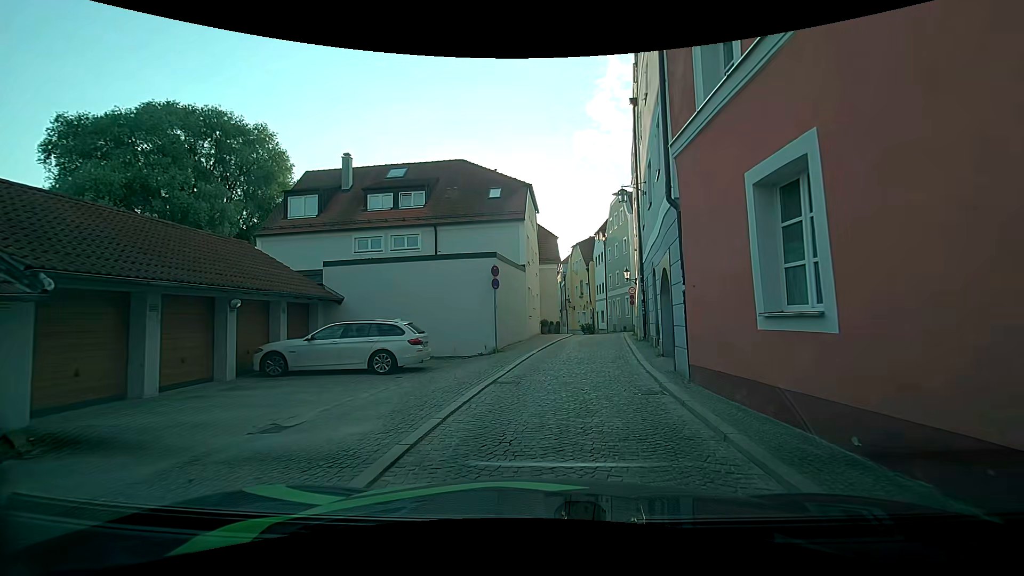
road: residential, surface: sett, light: Day
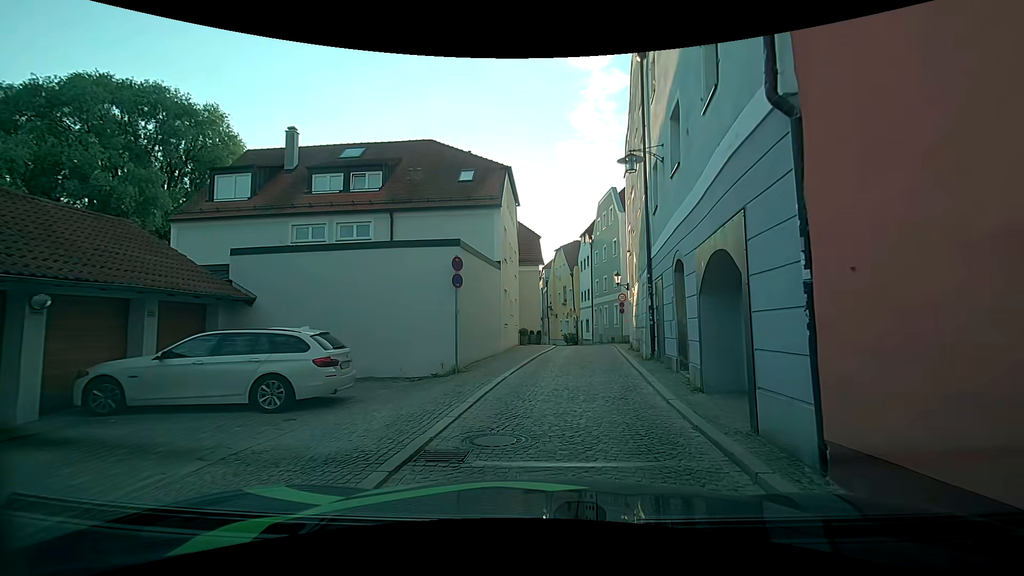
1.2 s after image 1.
(0.0, +4.5) m; +1°
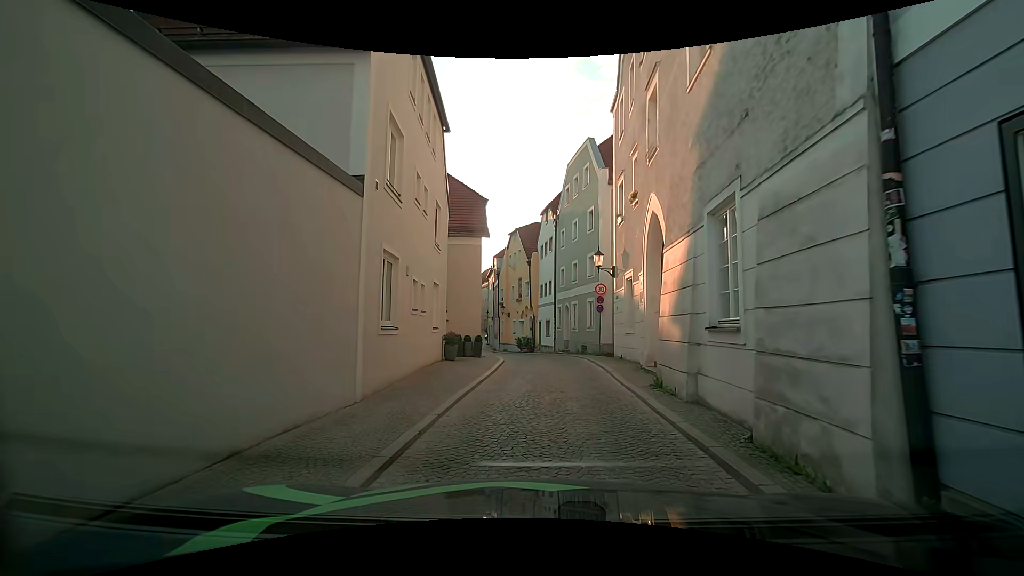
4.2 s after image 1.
(+0.6, +11.6) m; +5°
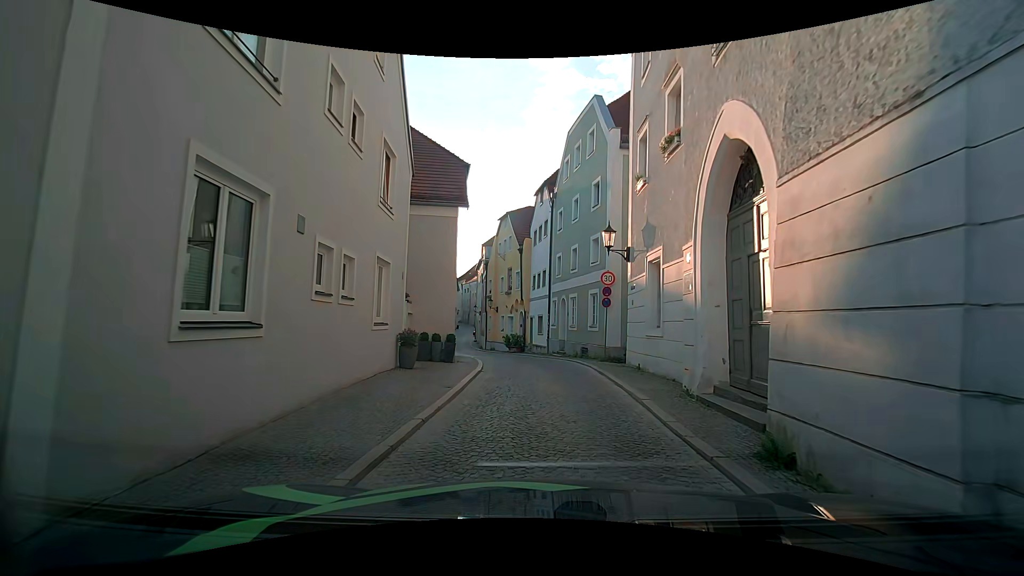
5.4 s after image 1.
(+0.2, +5.1) m; +2°
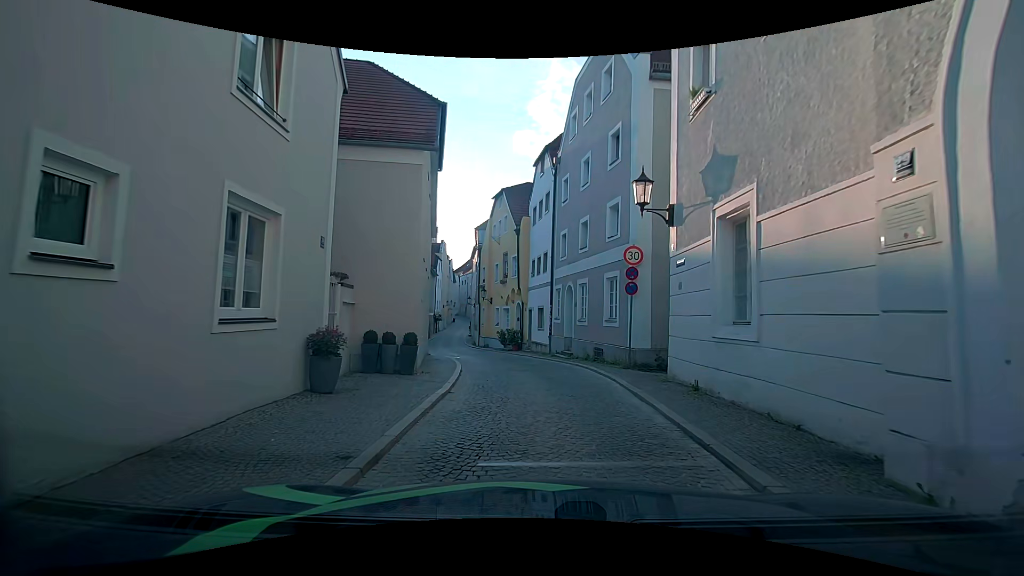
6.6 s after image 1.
(+0.1, +5.4) m; 0°
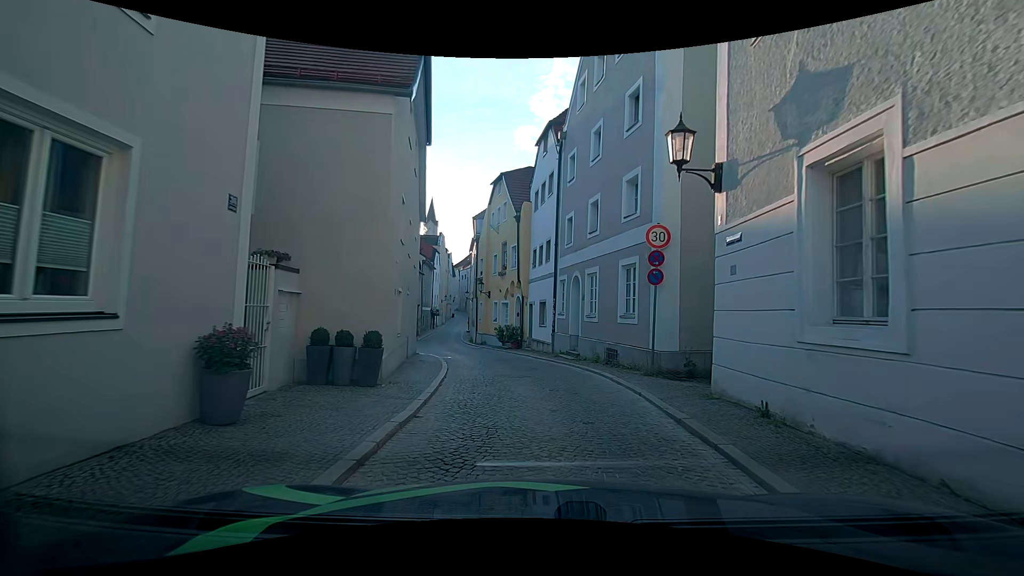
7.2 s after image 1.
(0.0, +2.7) m; +1°
